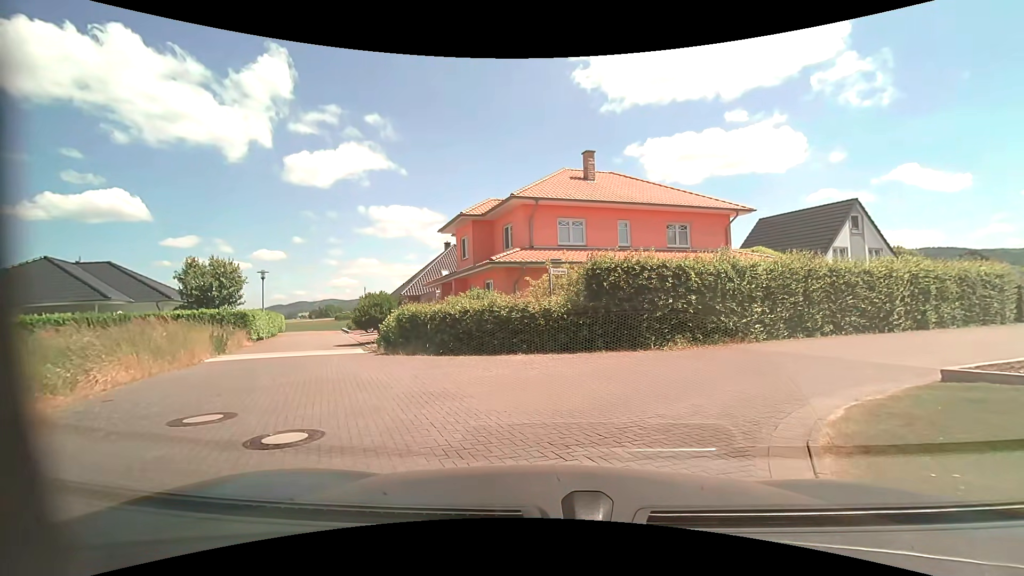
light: Day
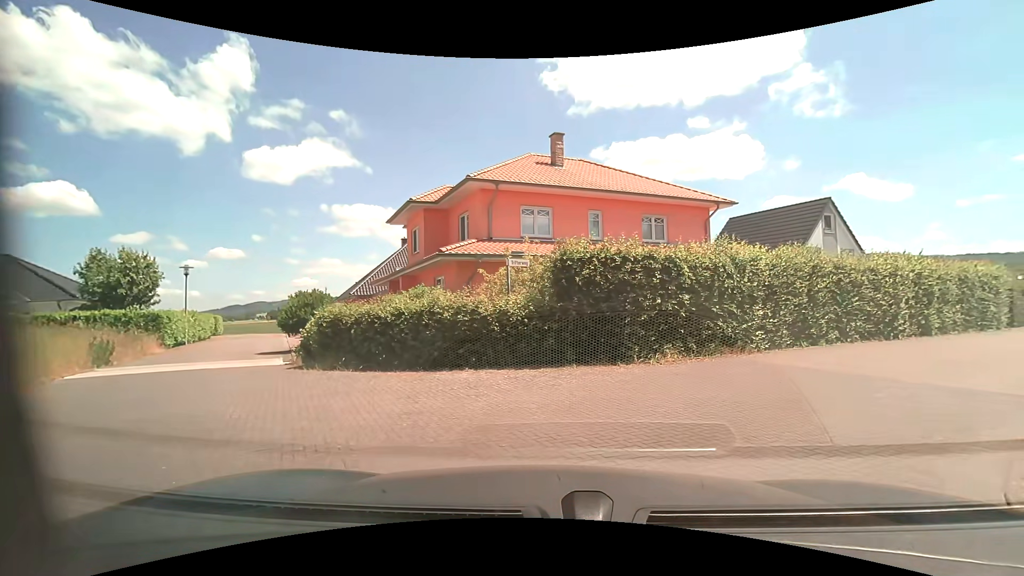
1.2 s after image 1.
(+0.1, +3.1) m; +5°
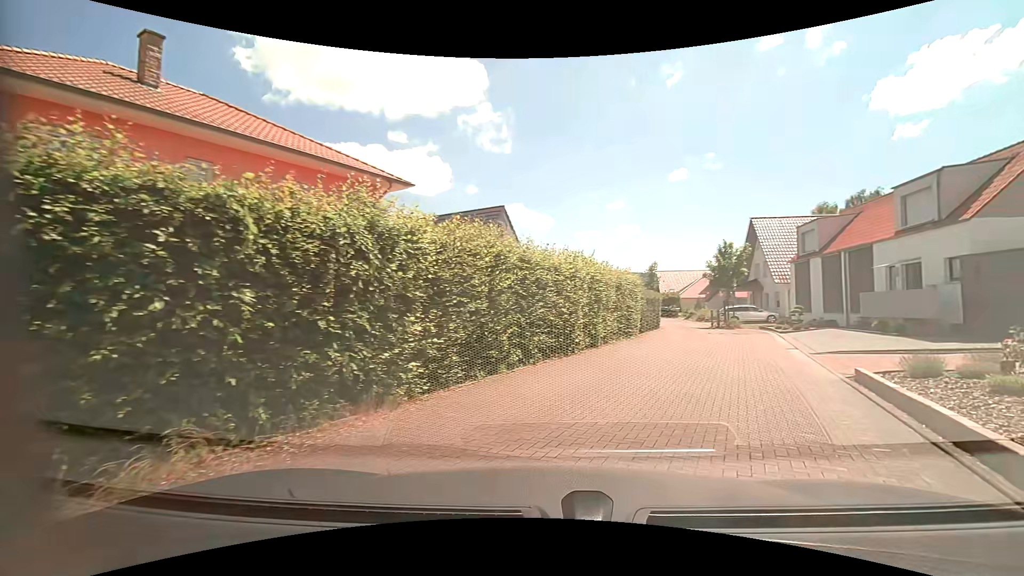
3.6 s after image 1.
(+1.8, +6.6) m; +34°
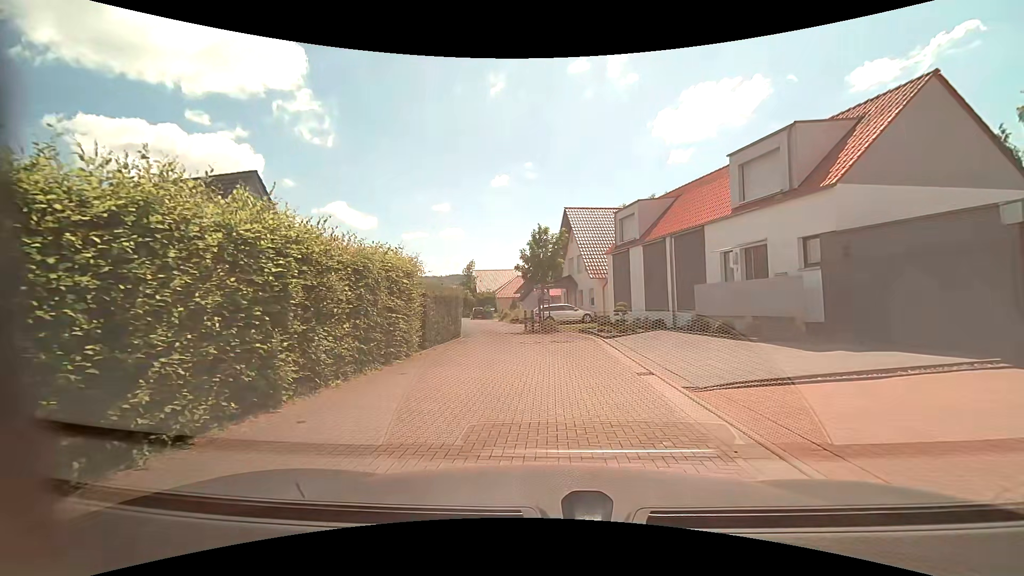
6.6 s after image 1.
(+2.1, +8.4) m; +20°
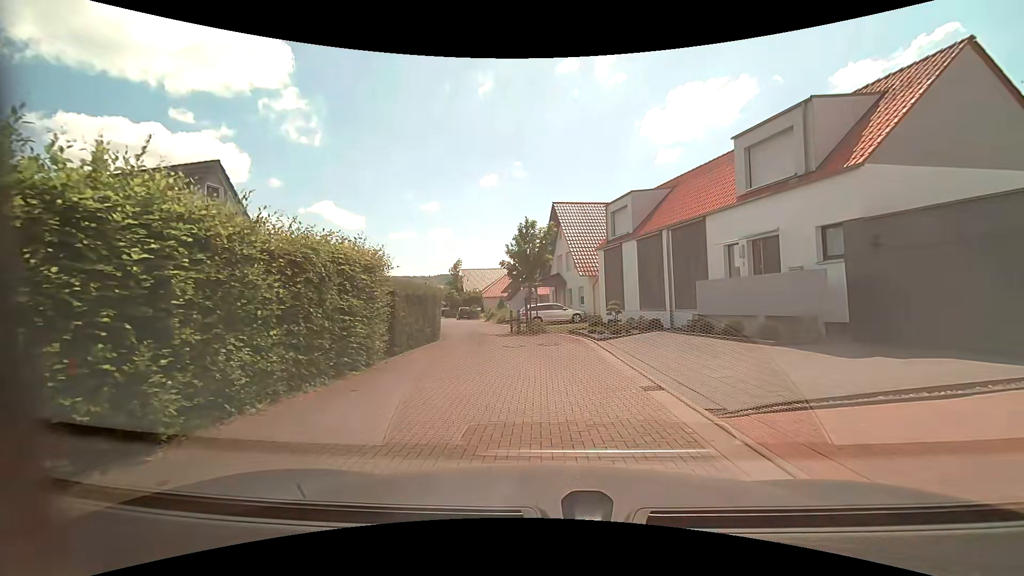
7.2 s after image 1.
(0.0, +1.9) m; 0°
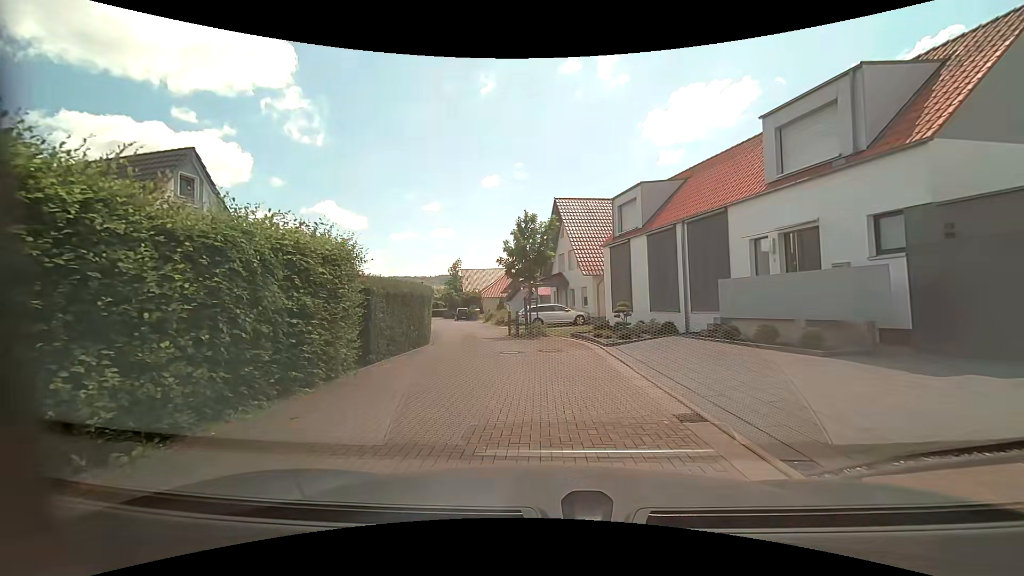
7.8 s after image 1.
(0.0, +2.0) m; 0°
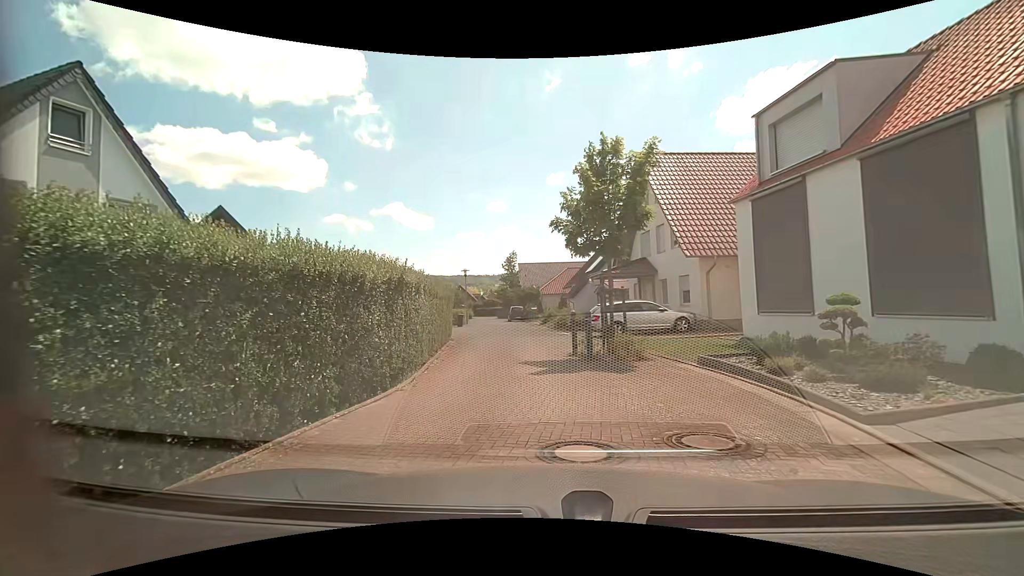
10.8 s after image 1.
(-0.4, +10.1) m; -7°
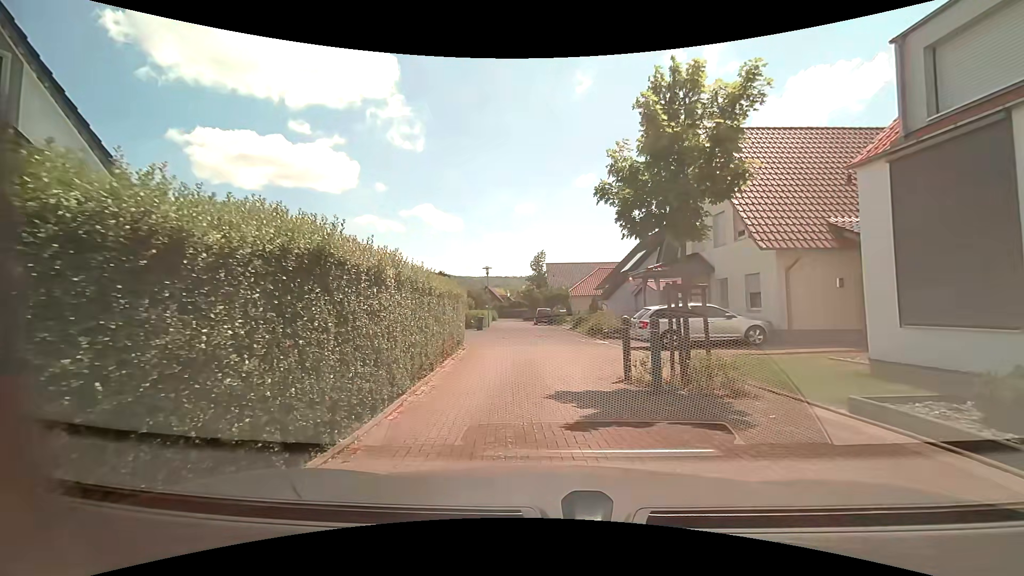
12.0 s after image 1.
(-0.2, +4.1) m; -2°
